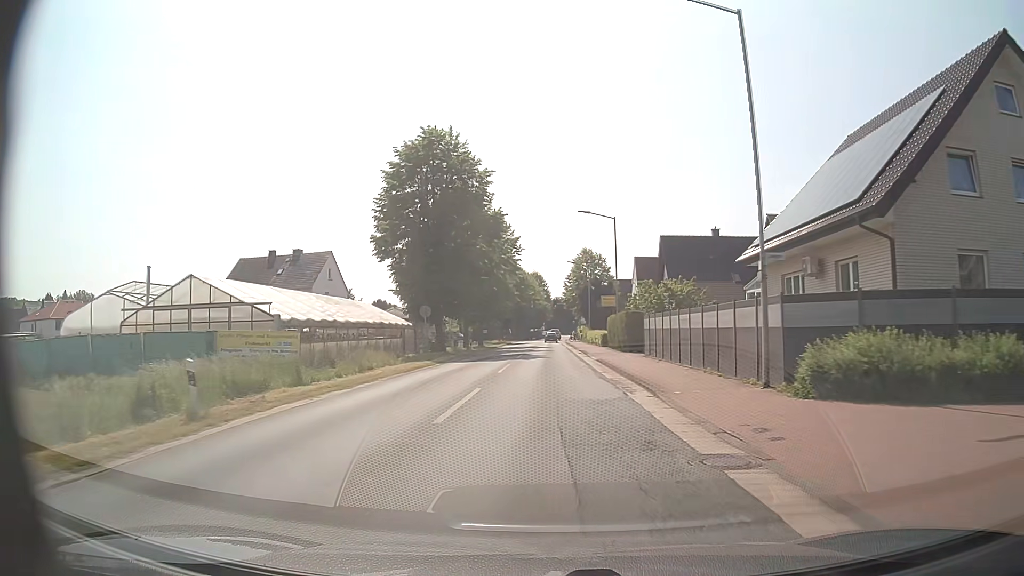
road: secondary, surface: asphalt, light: Day
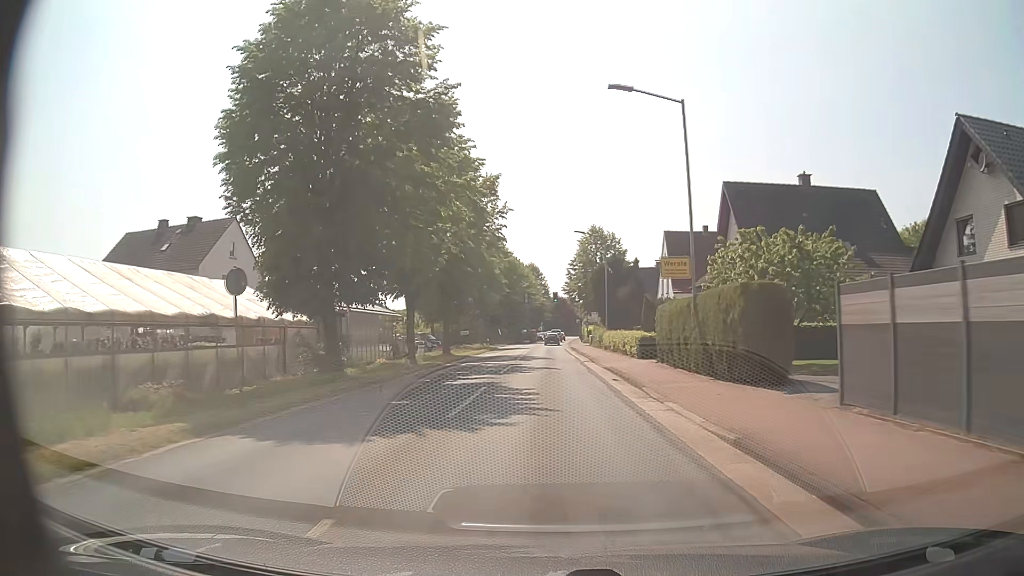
(0.0, +22.9) m; 0°
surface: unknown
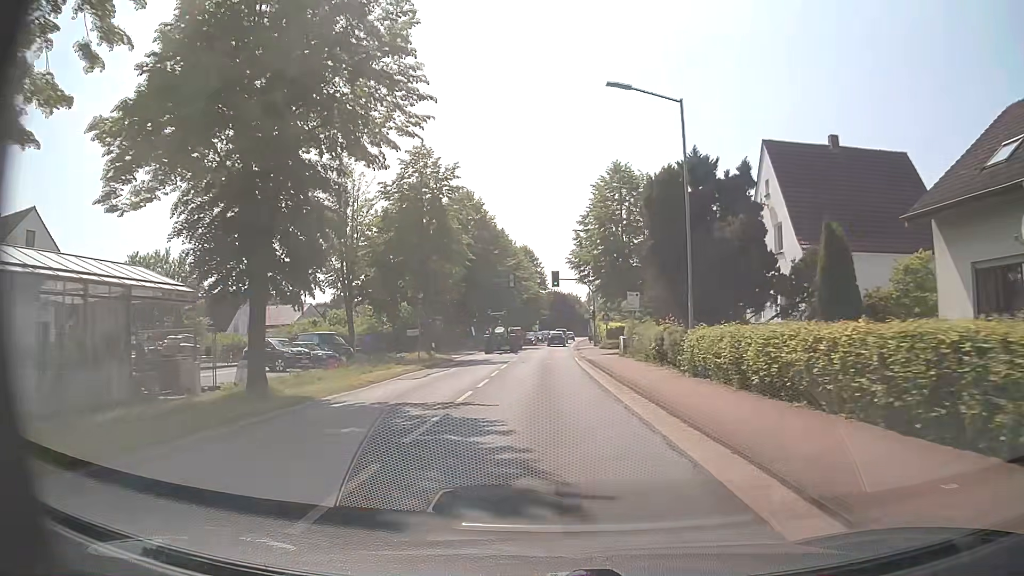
(+0.2, +31.1) m; 0°
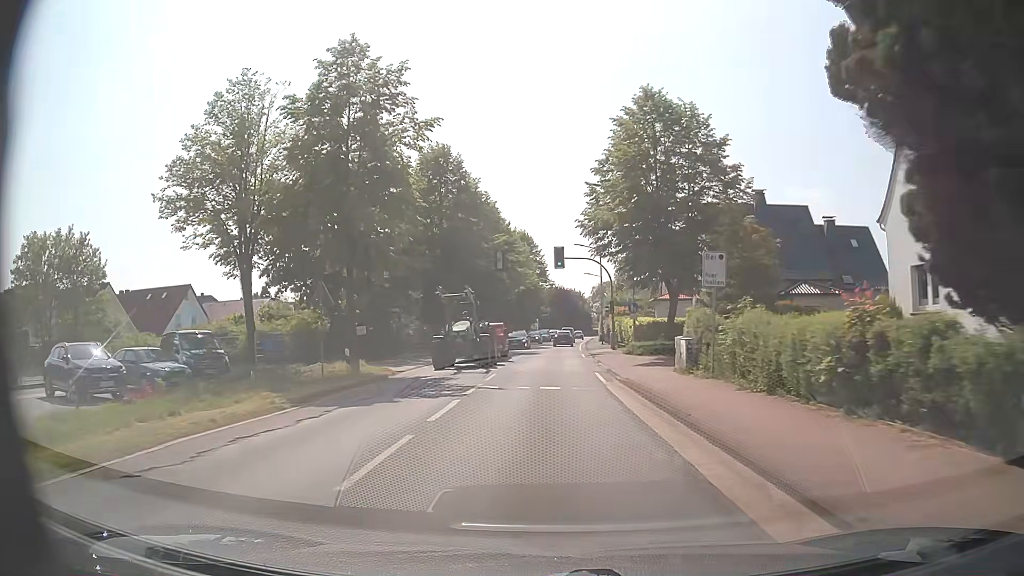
(-0.1, +16.2) m; 0°
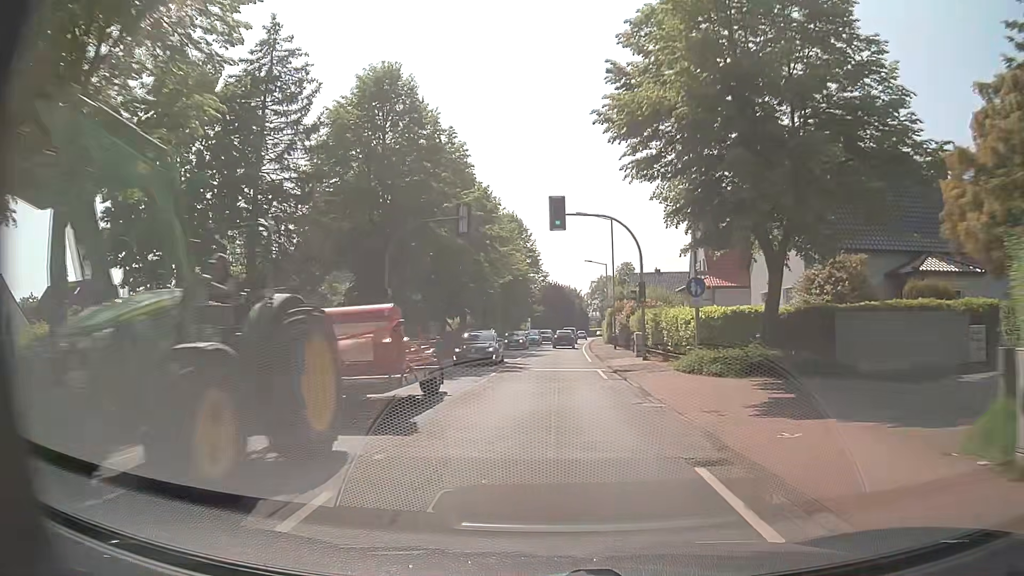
(0.0, +16.5) m; 0°
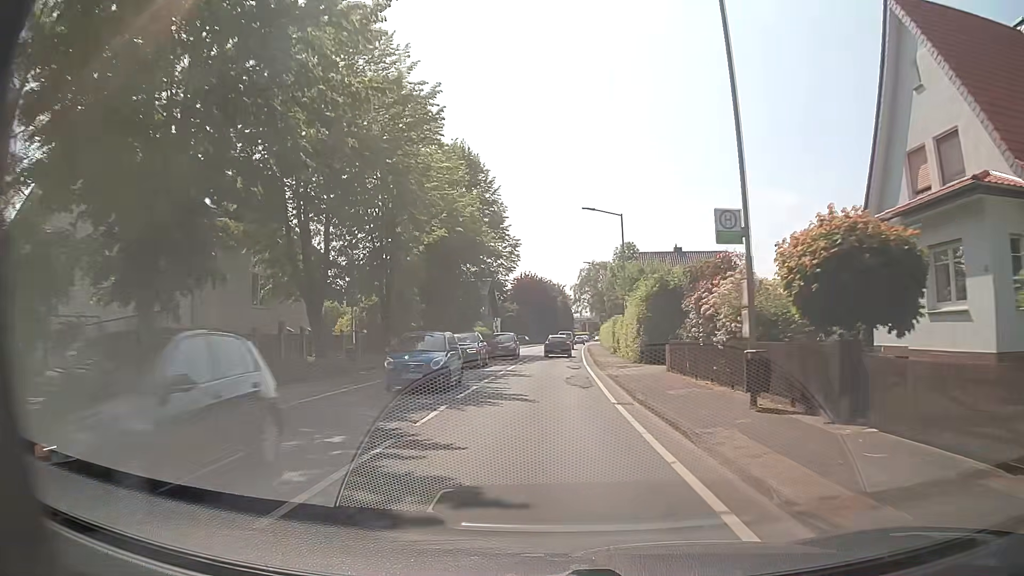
(+0.5, +33.2) m; +3°
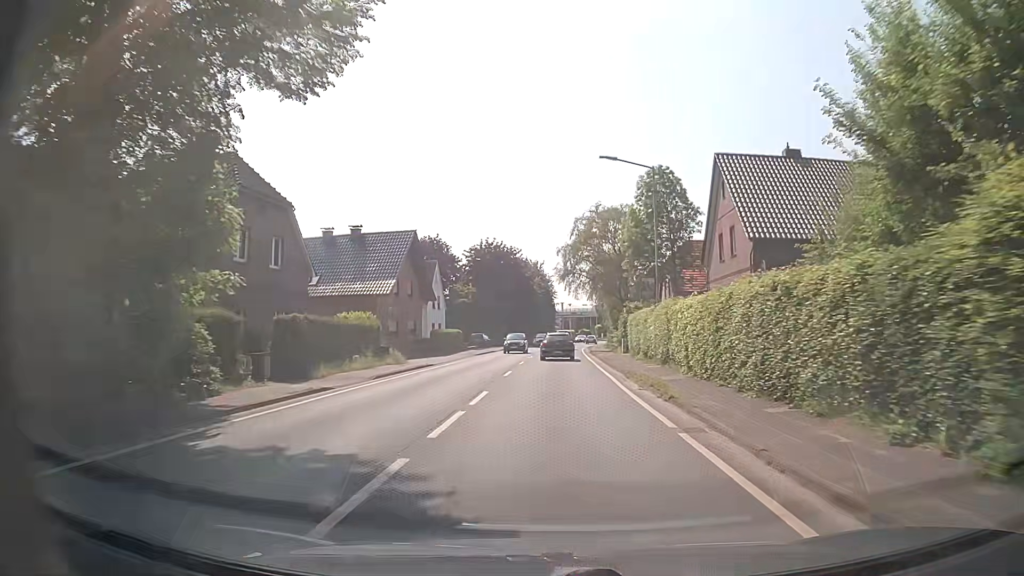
(-0.4, +42.0) m; +1°
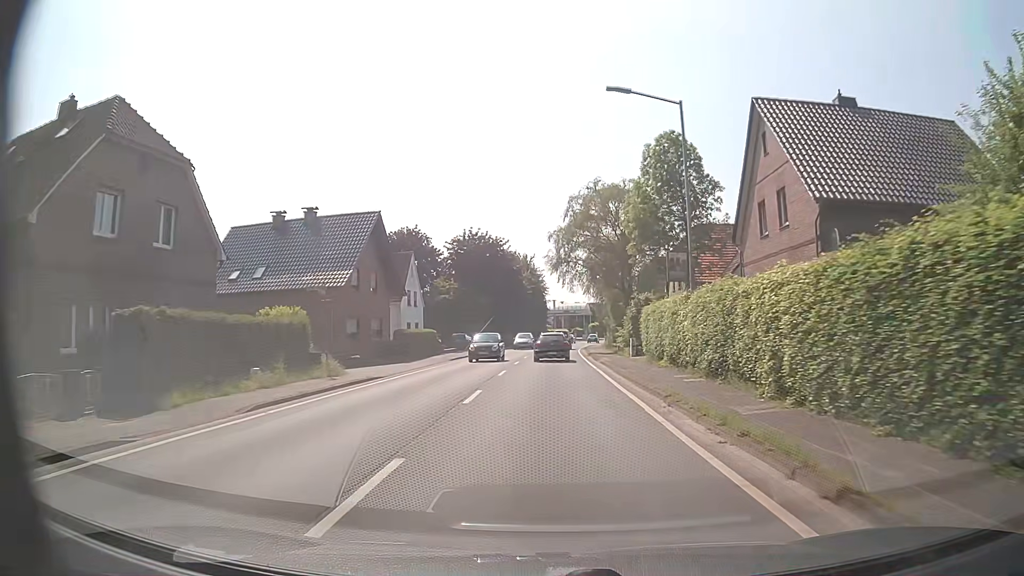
(0.0, +8.6) m; 0°
(0, +10) (0, +20) (0, +30) (+1, +40) (+1, +50) (+2, +60) (+2, +70) (+3, +80) (+4, +90) (+6, +100) m
